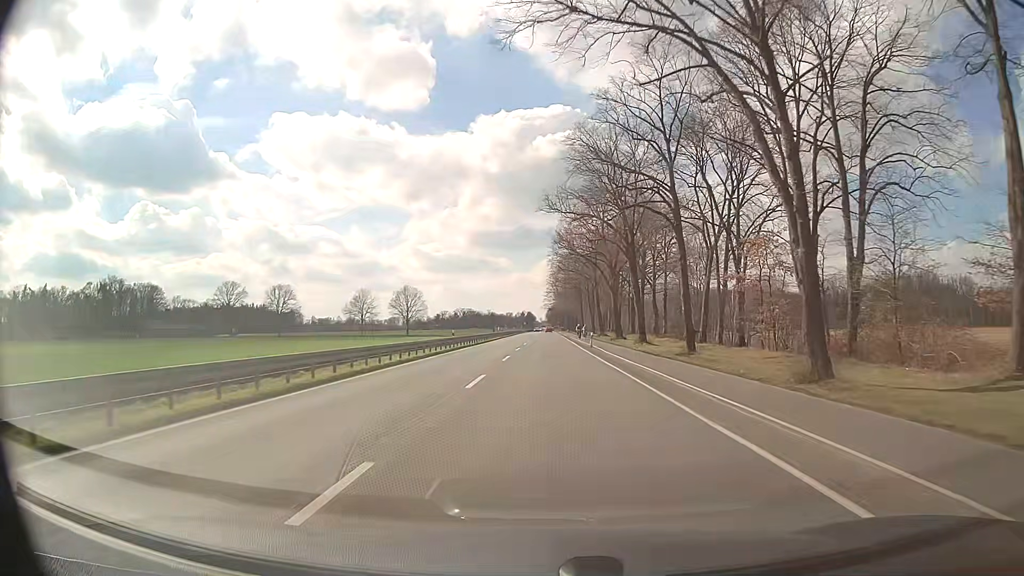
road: primary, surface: asphalt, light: Day
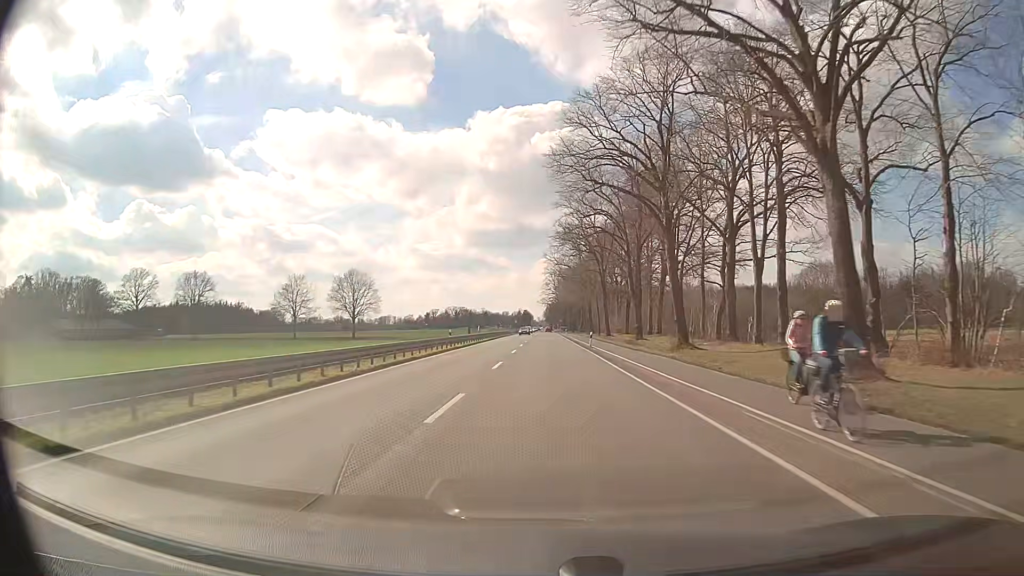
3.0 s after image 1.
(+0.2, +53.7) m; 0°
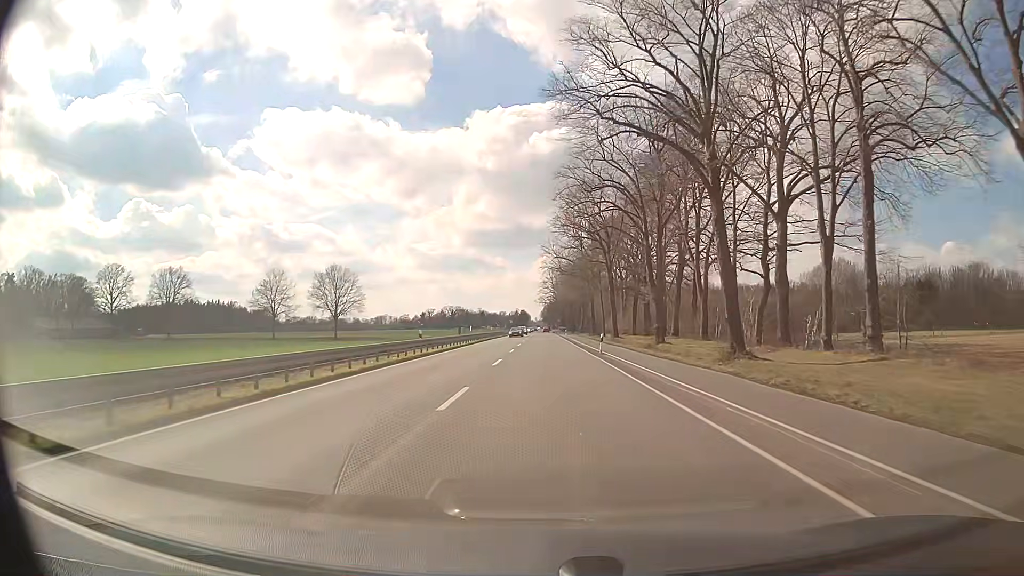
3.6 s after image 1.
(+0.1, +10.7) m; +1°
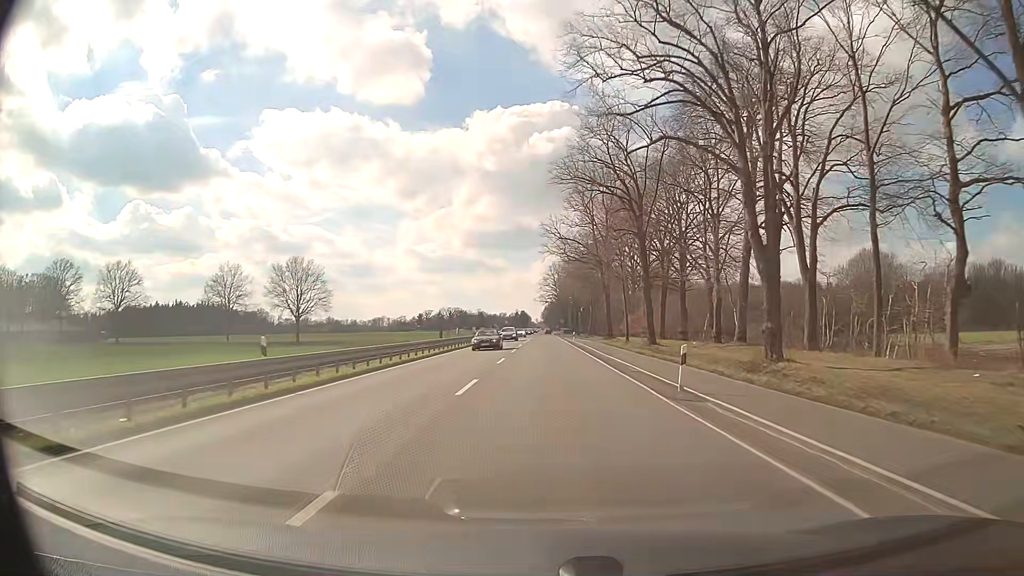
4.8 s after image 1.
(-0.1, +21.5) m; 0°
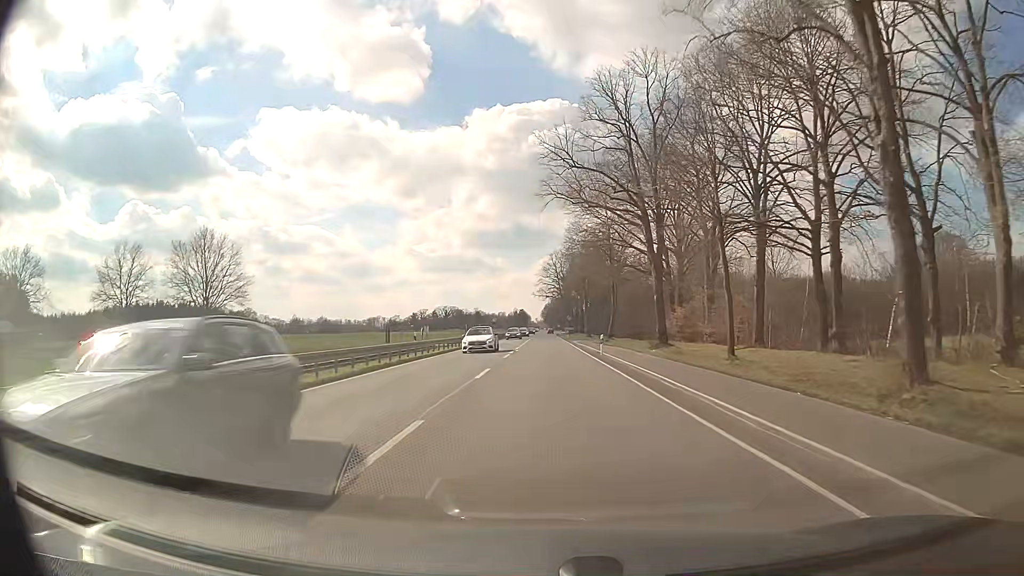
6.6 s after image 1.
(-0.2, +32.3) m; 0°
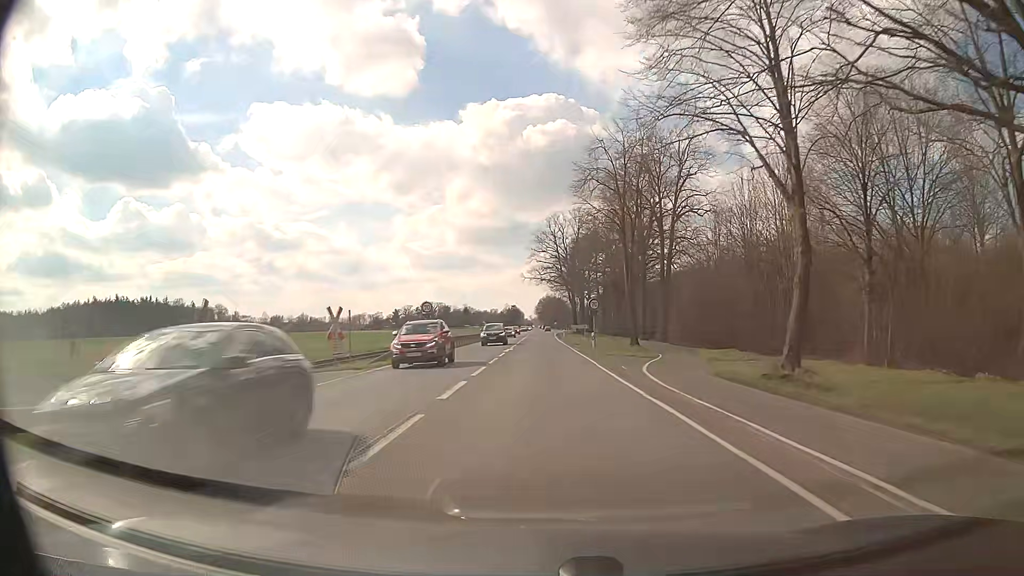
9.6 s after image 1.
(-0.1, +53.8) m; 0°
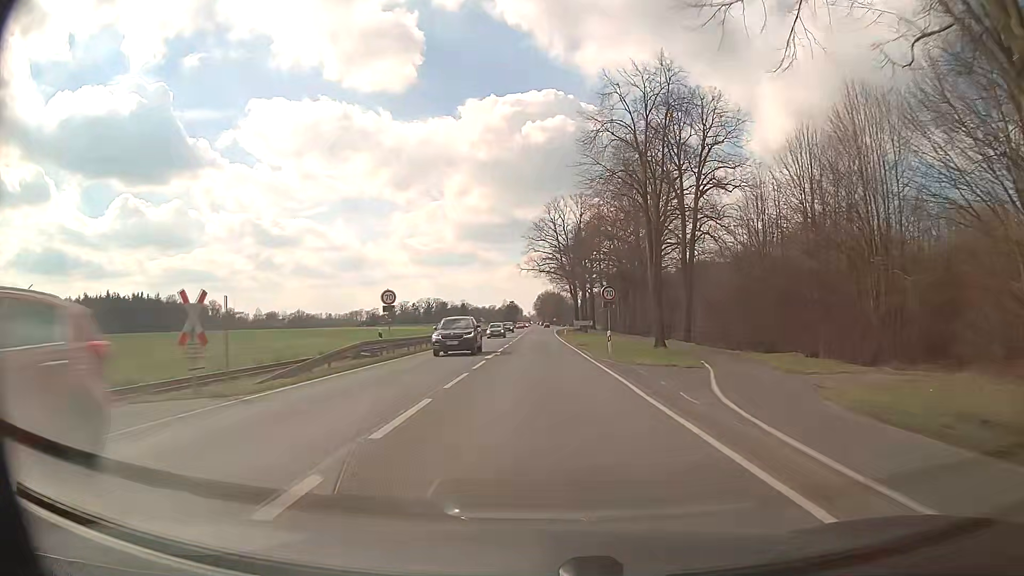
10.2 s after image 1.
(+0.1, +10.8) m; 0°
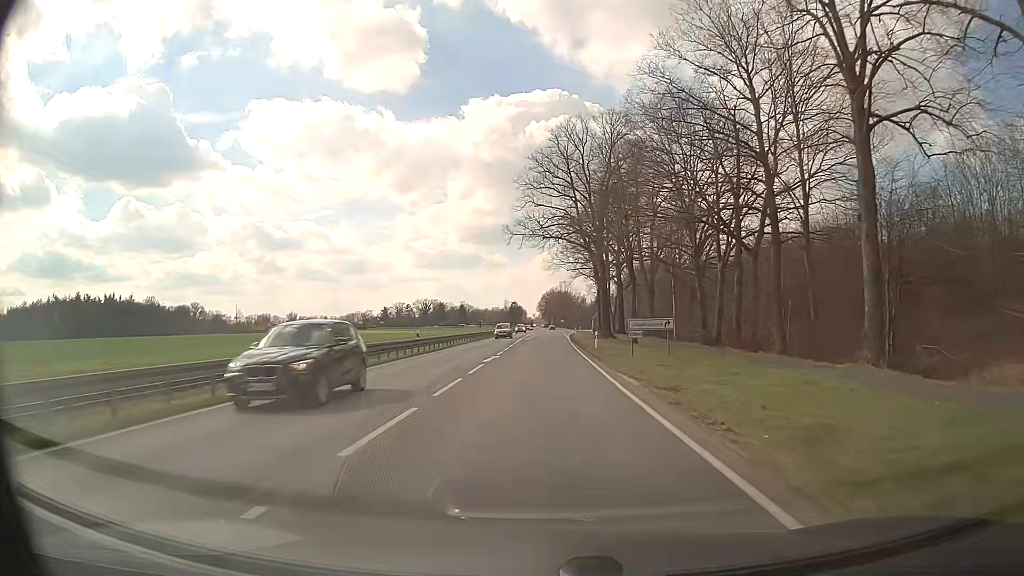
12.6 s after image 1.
(-0.1, +43.1) m; -1°
(0, +10) (0, +20) (0, +30) (0, +40) (0, +50) (+1, +60) (+1, +70) (+1, +80) (+1, +90) (+2, +100) m
